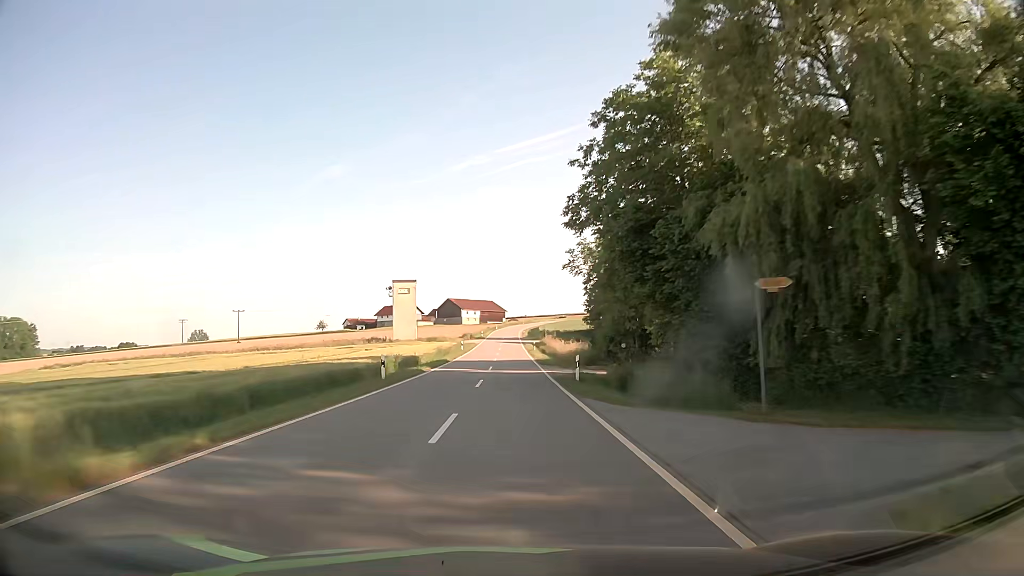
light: Day
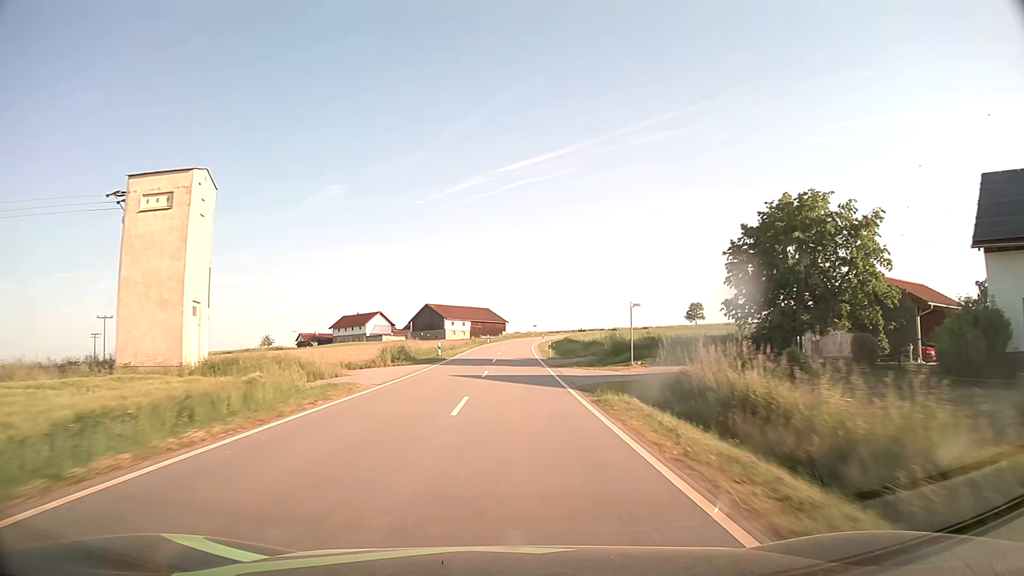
(+0.3, +70.1) m; 0°
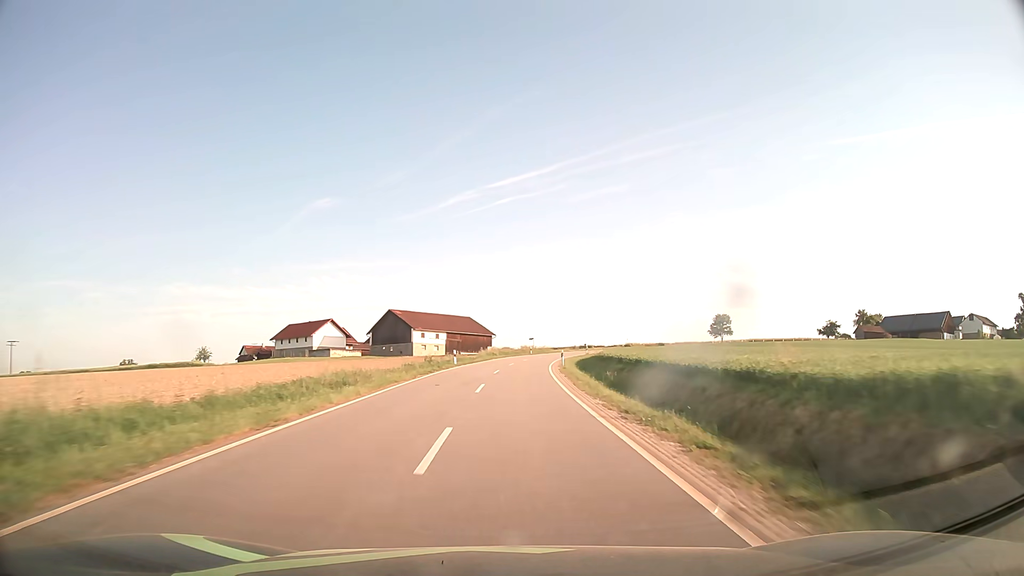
(+0.1, +41.6) m; +1°
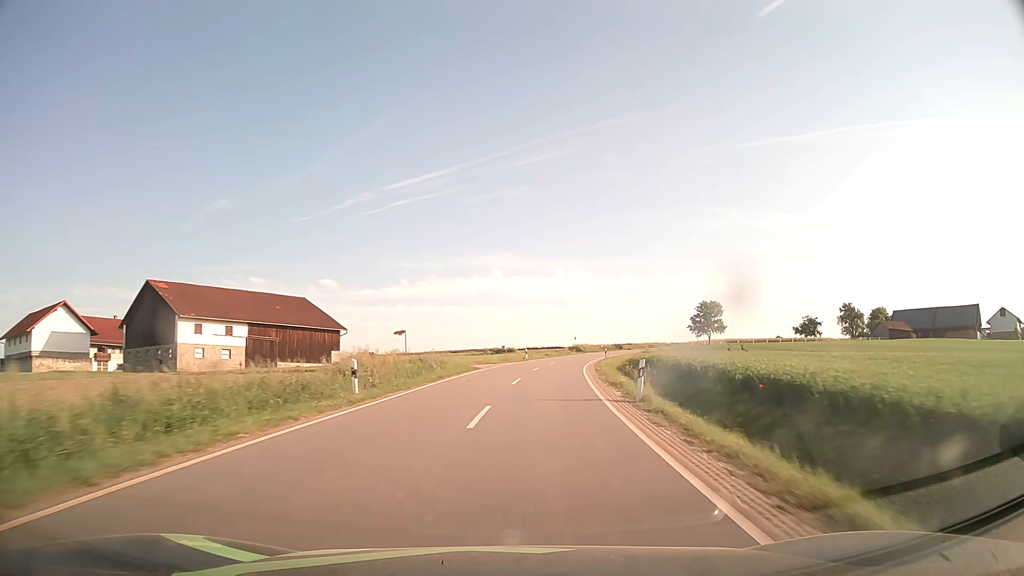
(+4.1, +69.0) m; +9°
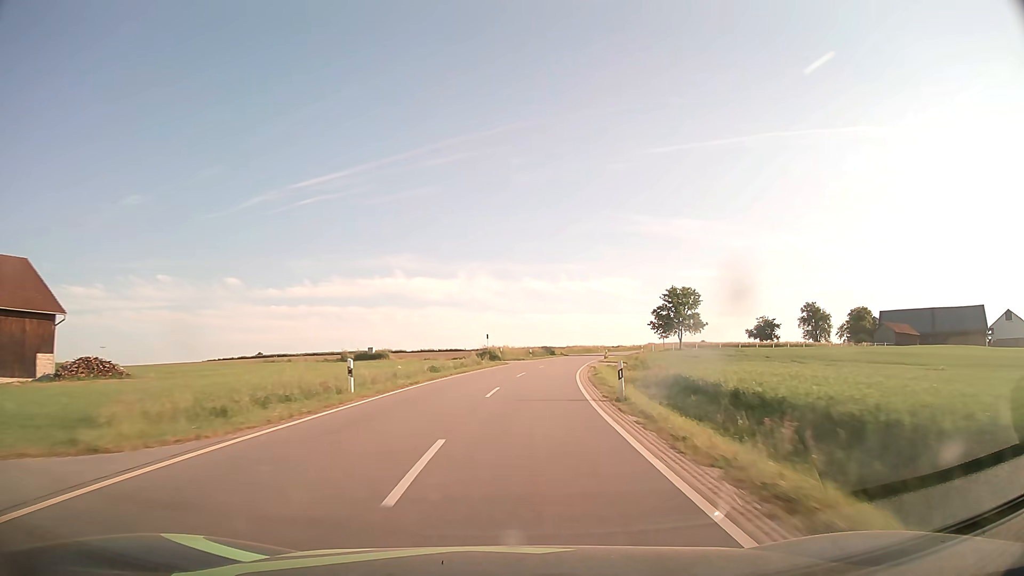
(+3.2, +41.6) m; +8°
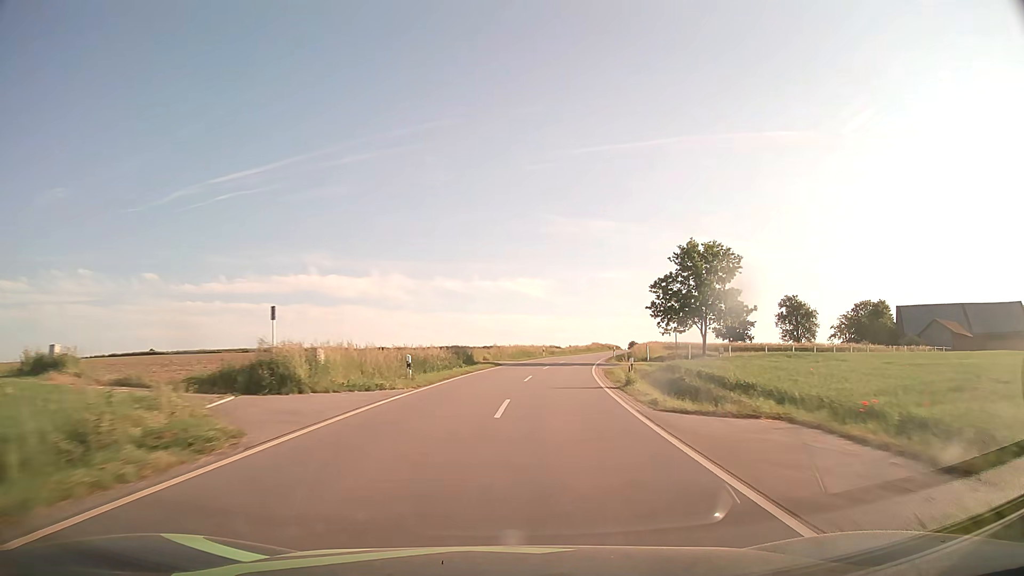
(+2.5, +41.9) m; +7°
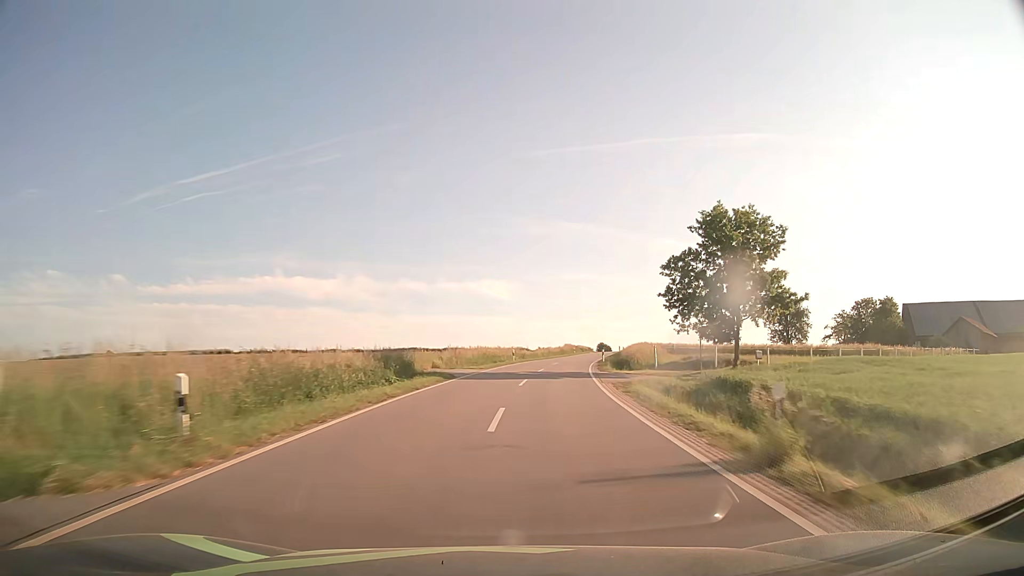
(+0.3, +14.0) m; +3°
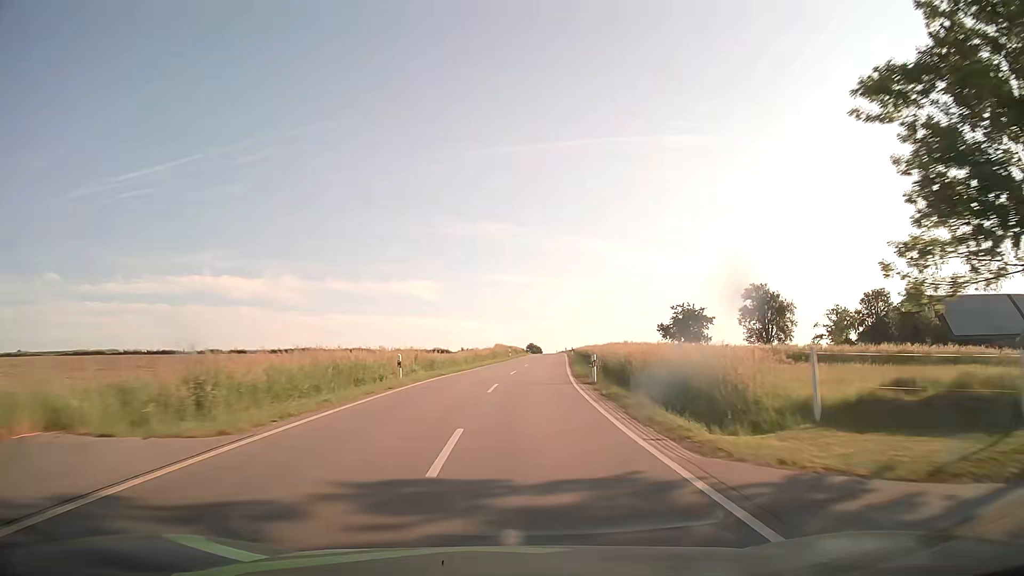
(+1.6, +27.9) m; +6°
(0, +10) (0, +20) (+1, +30) (+2, +40) (+2, +50) (+3, +60) (+4, +70) (+5, +80) (+6, +90) (+7, +100) m
